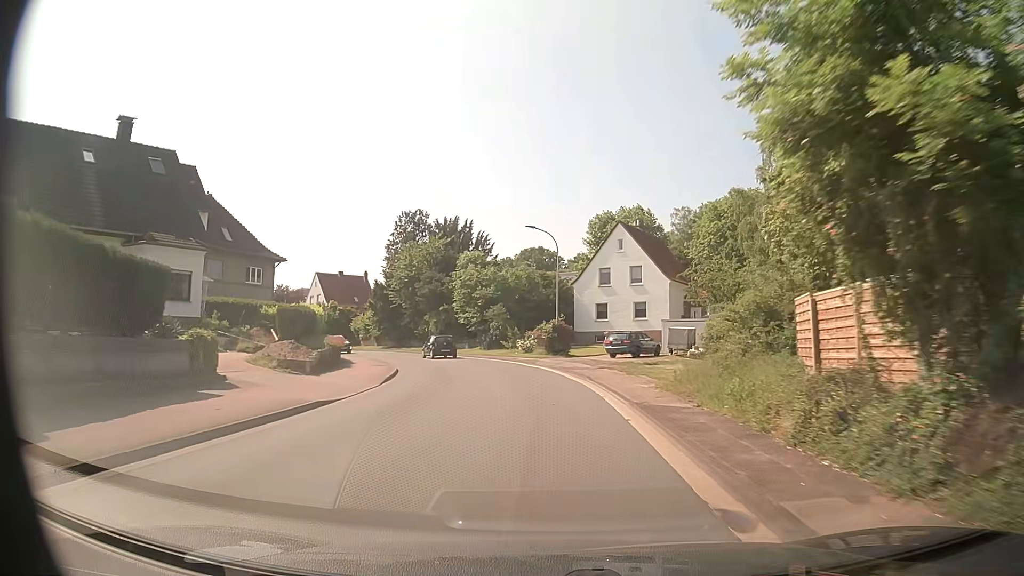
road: tertiary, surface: asphalt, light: Day
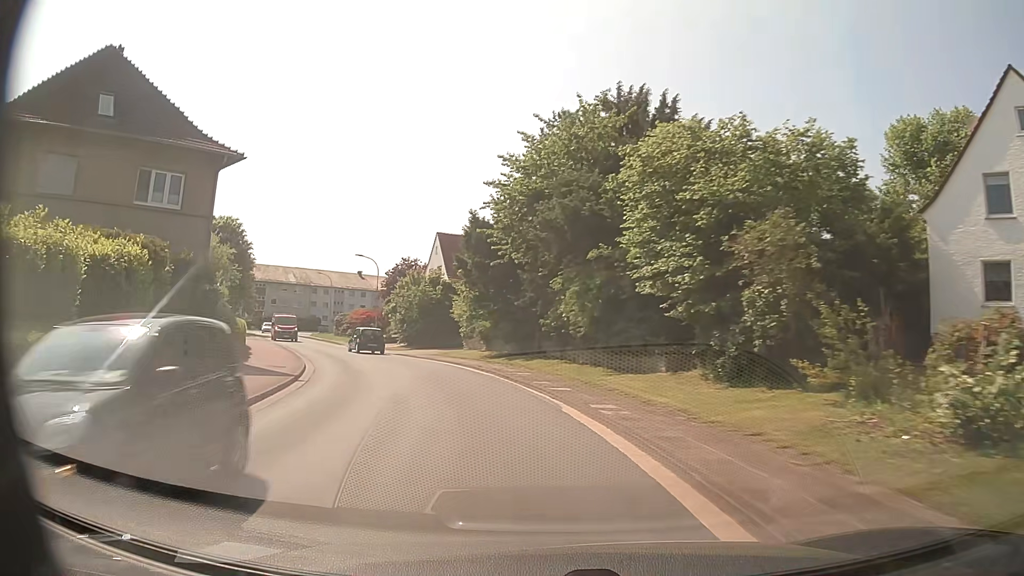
(-3.2, +36.0) m; -18°
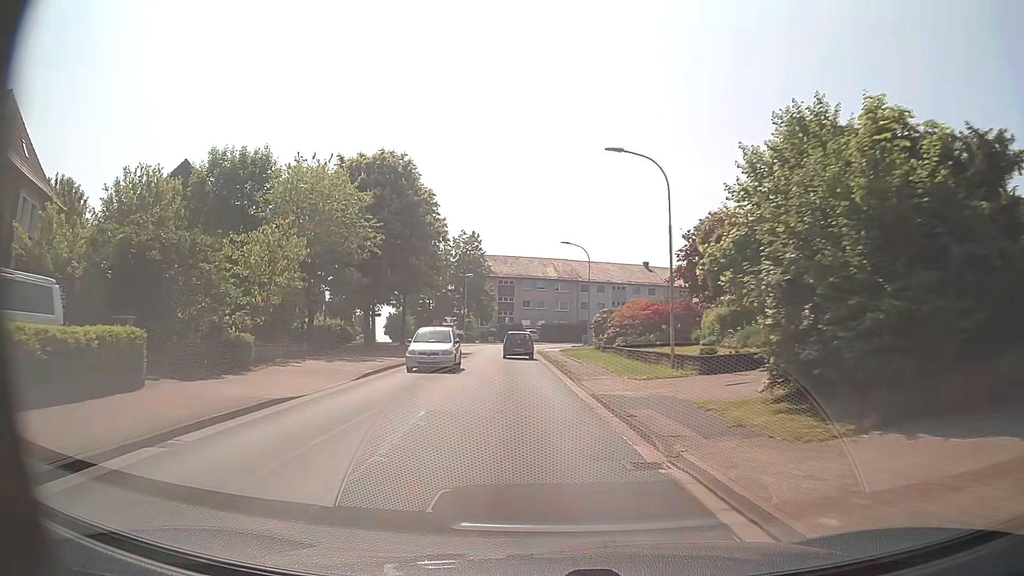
(-8.1, +35.1) m; -24°
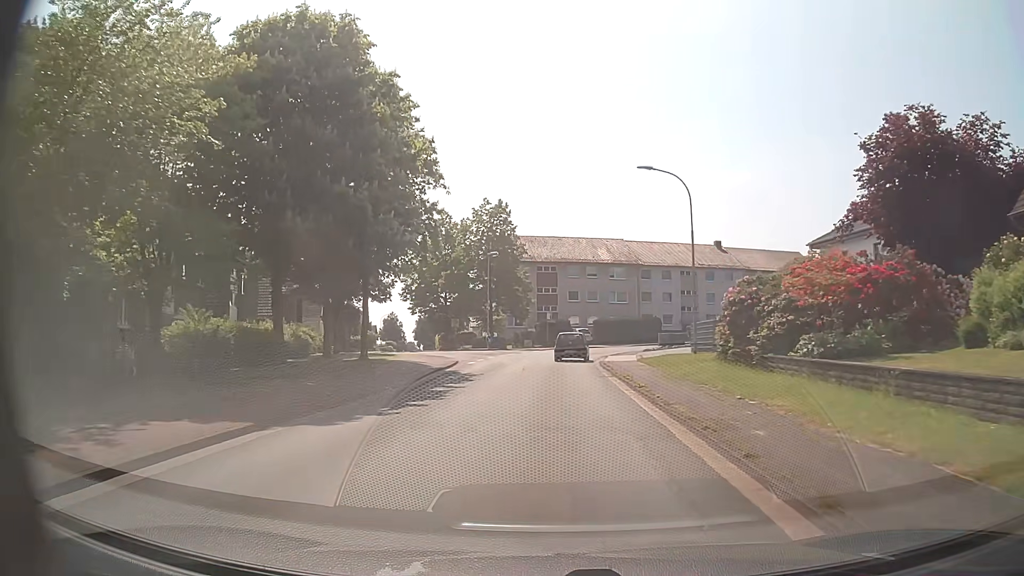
(-1.2, +22.2) m; -4°
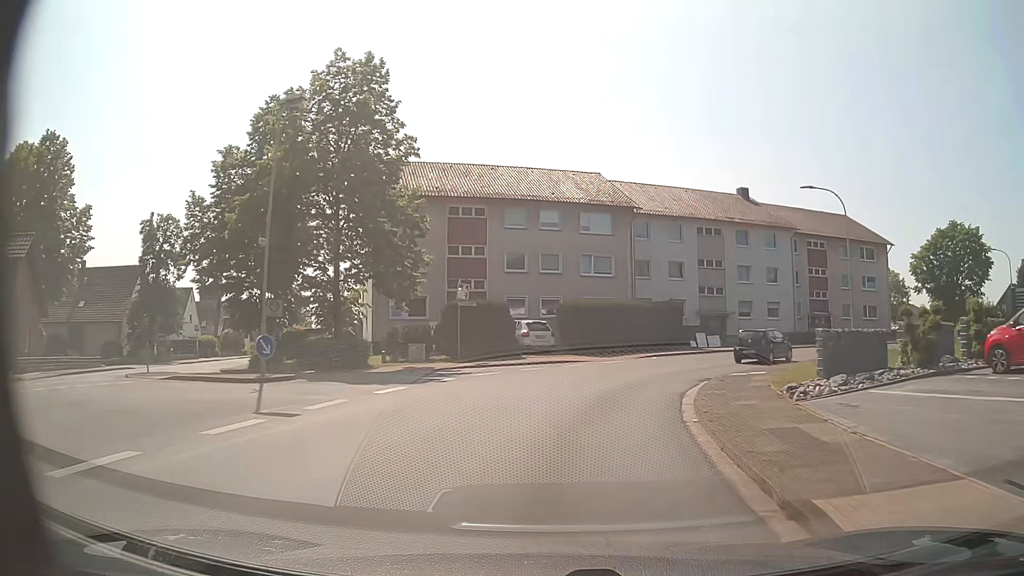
(+1.1, +35.4) m; +6°
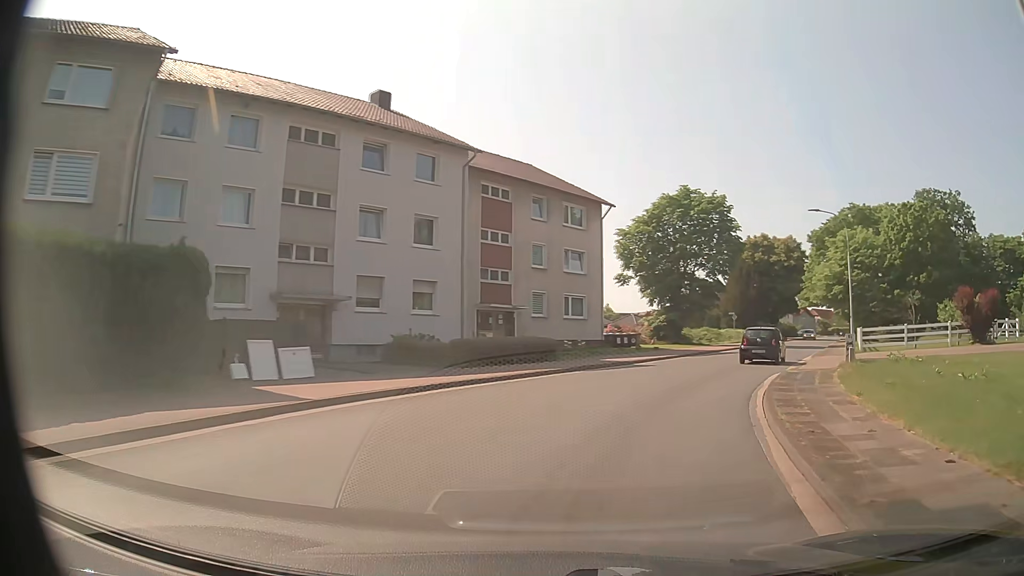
(+5.8, +25.4) m; +33°
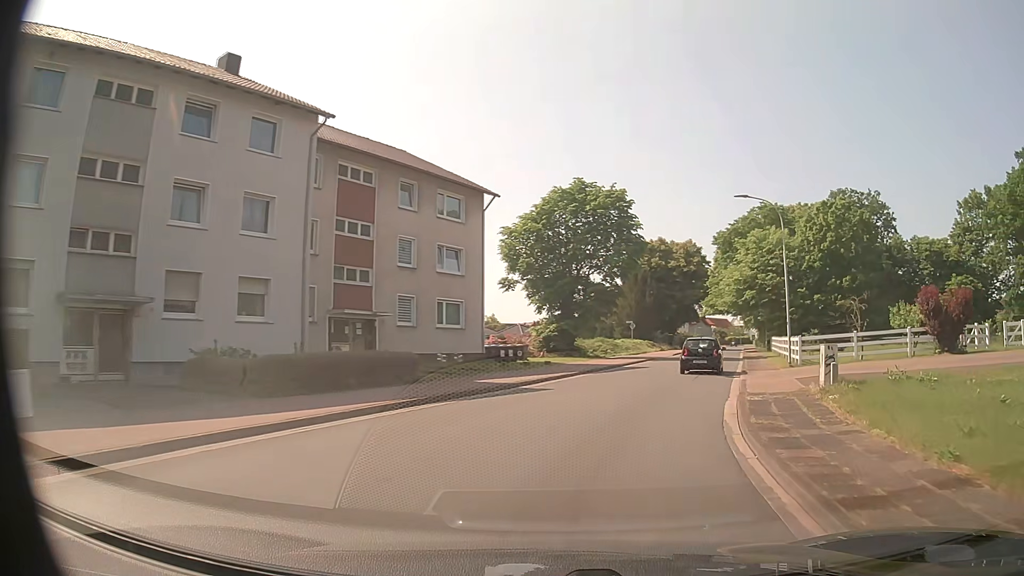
(+0.6, +6.6) m; +9°
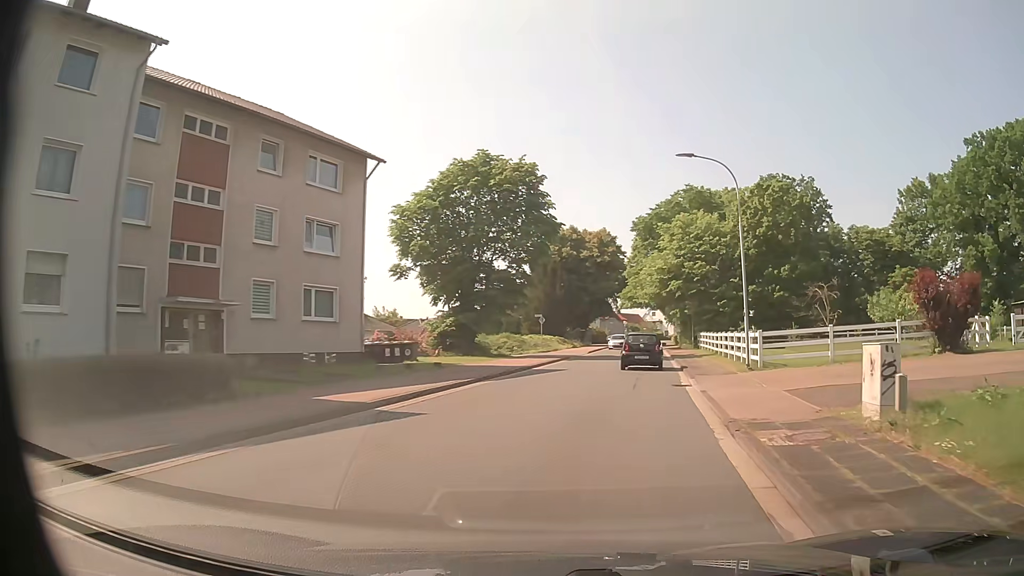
(+0.5, +6.7) m; +8°
(+1, +10) (+2, +20) (+4, +30) (+6, +40) (+7, +49) (+8, +59) (+10, +69) (+11, +79) (+13, +89) (+14, +99) m
